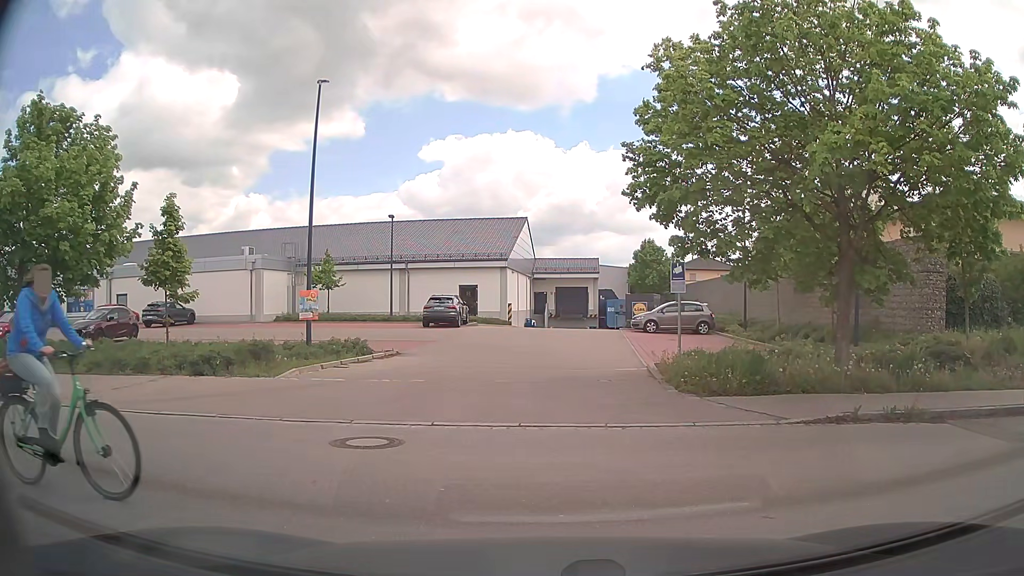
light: Day
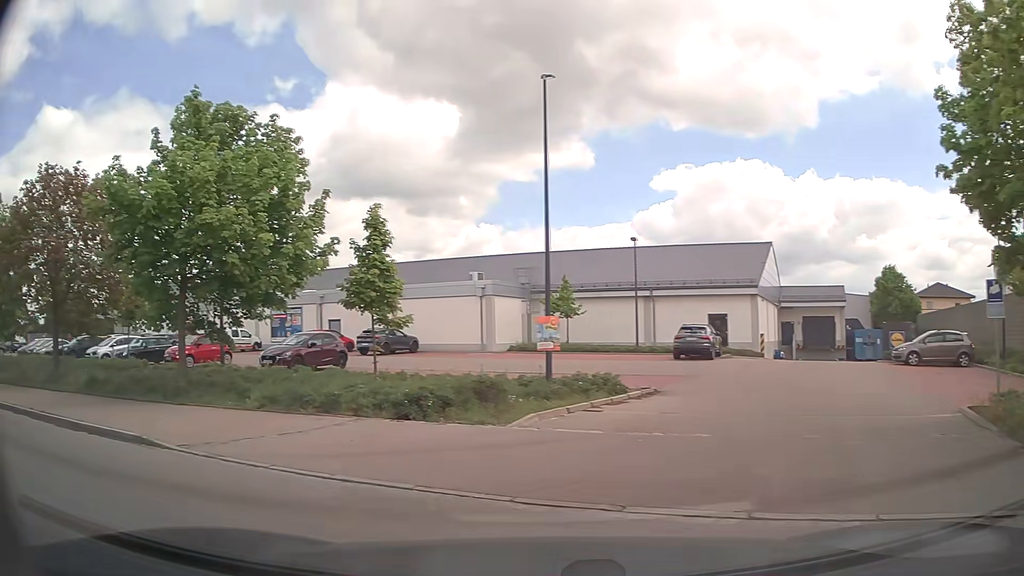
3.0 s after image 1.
(-0.5, +3.3) m; -19°
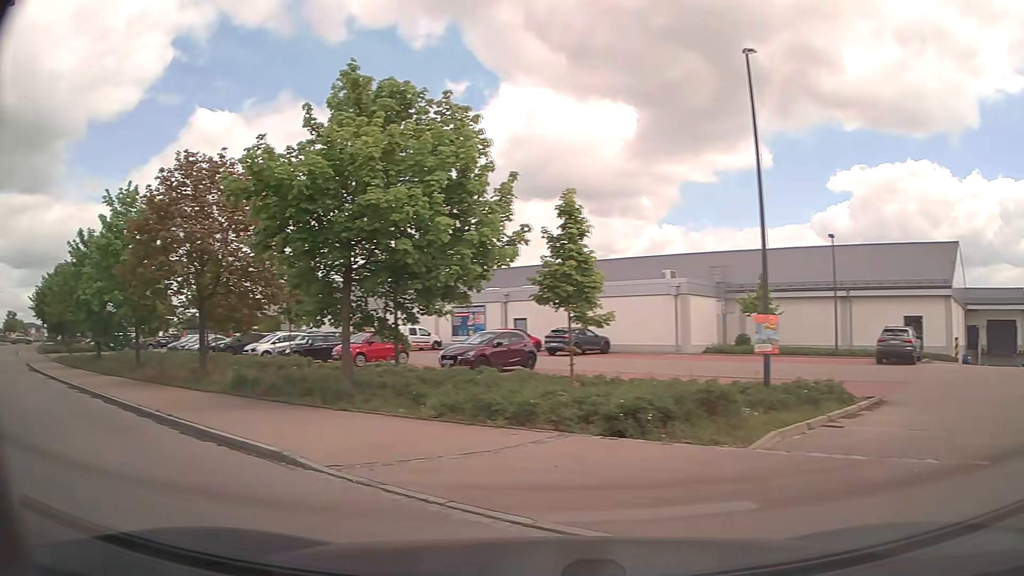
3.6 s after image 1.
(-0.3, +2.0) m; -14°
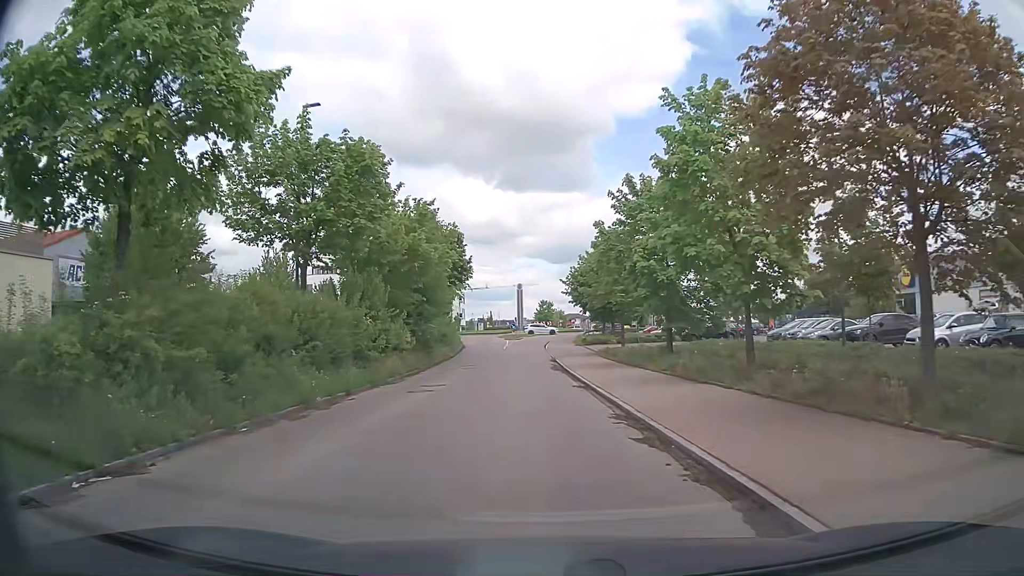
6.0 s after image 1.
(-7.7, +10.5) m; -50°
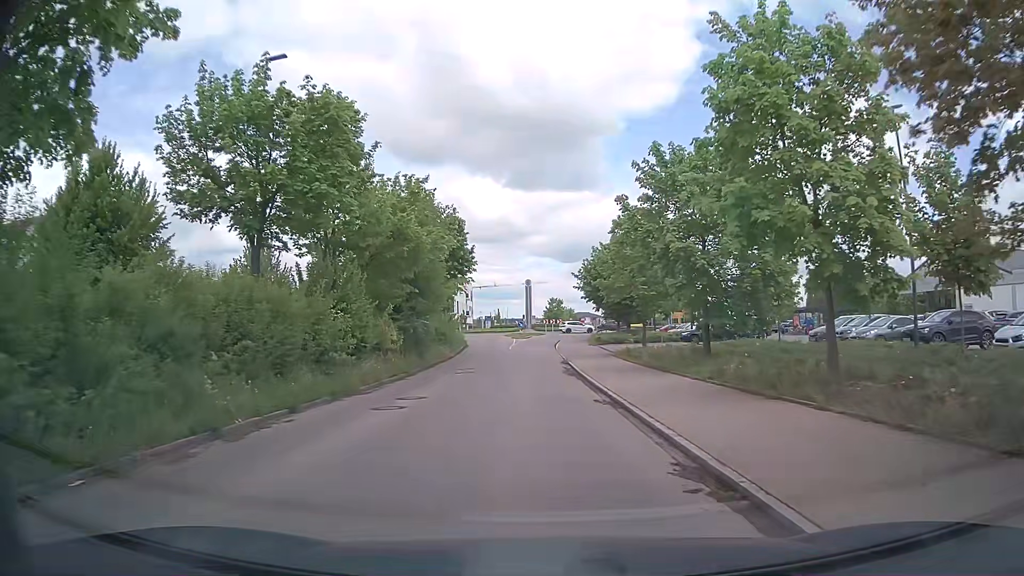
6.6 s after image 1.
(-0.1, +5.1) m; -1°
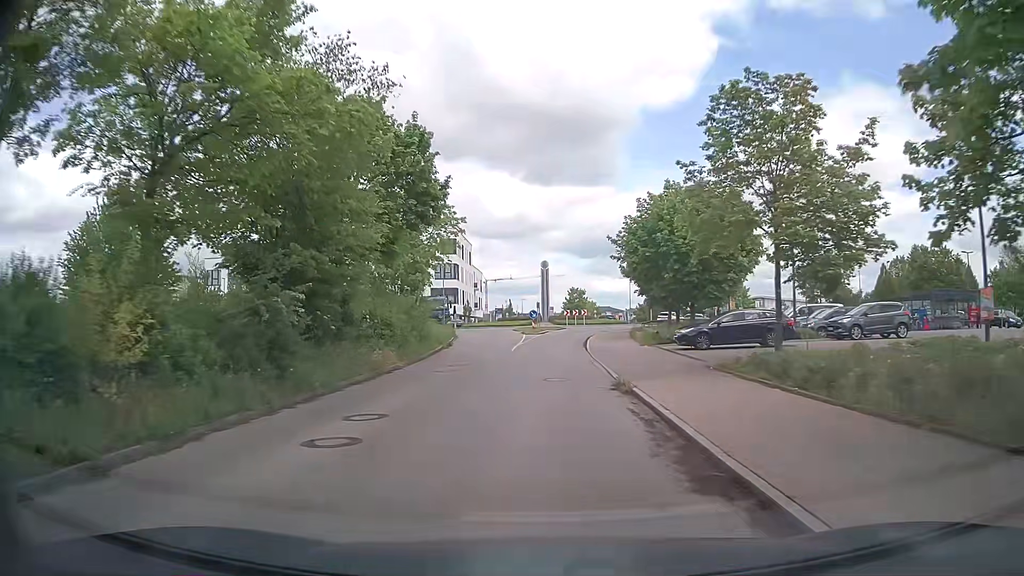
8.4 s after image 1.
(-0.3, +18.7) m; -1°
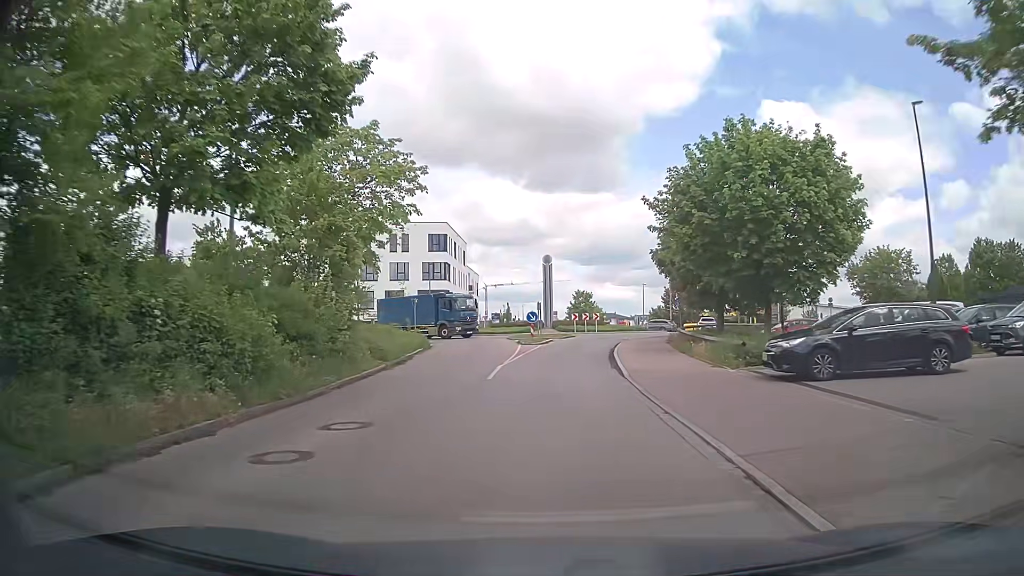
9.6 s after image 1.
(-0.1, +12.6) m; -1°
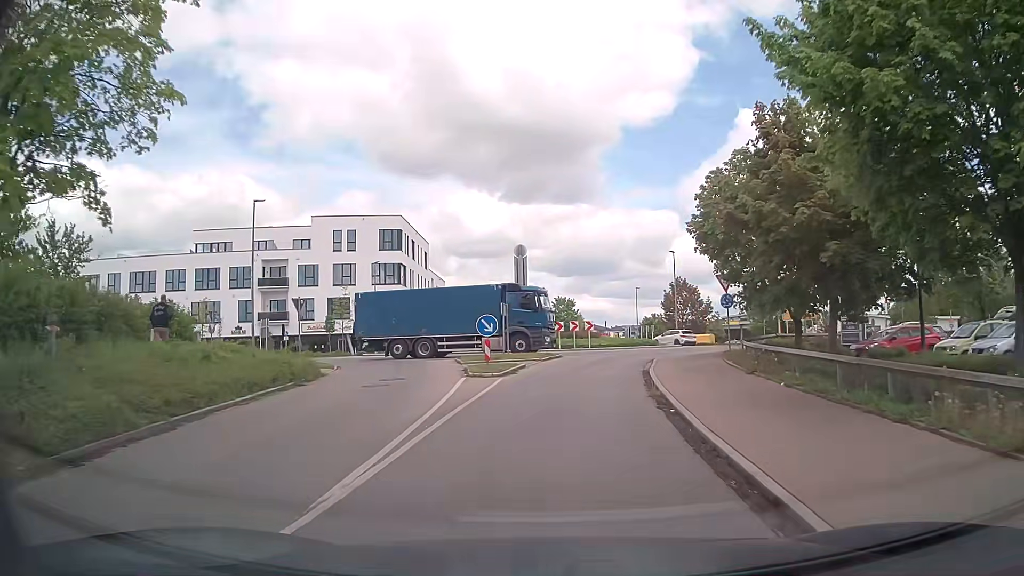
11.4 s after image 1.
(+0.3, +15.7) m; +3°
(0, +10) (+1, +20) (+3, +30) (+9, +38) (+13, +47) (+11, +57) (+5, +65) (+2, +74) (0, +84) (-2, +94) m
